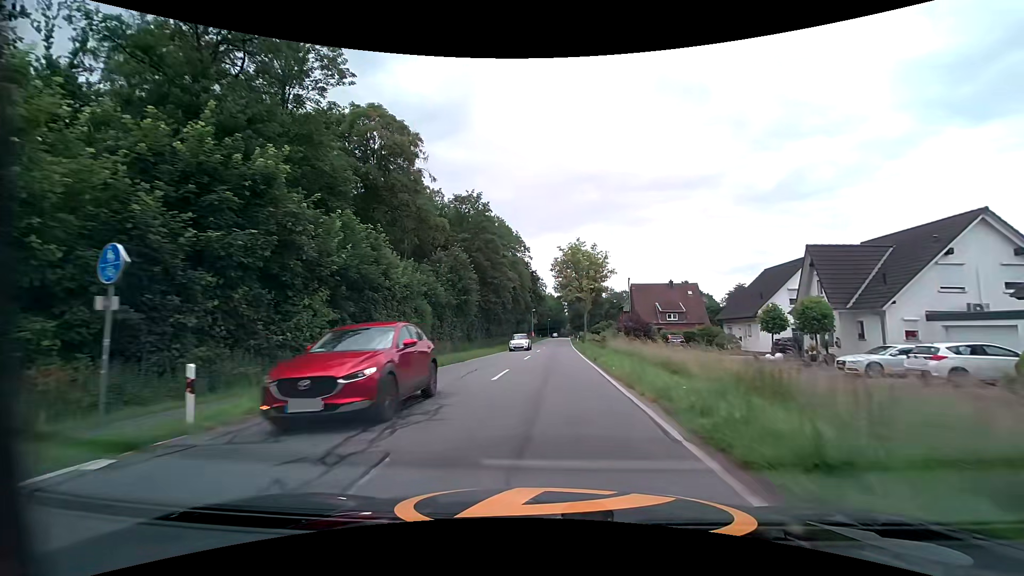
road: tertiary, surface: asphalt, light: Day
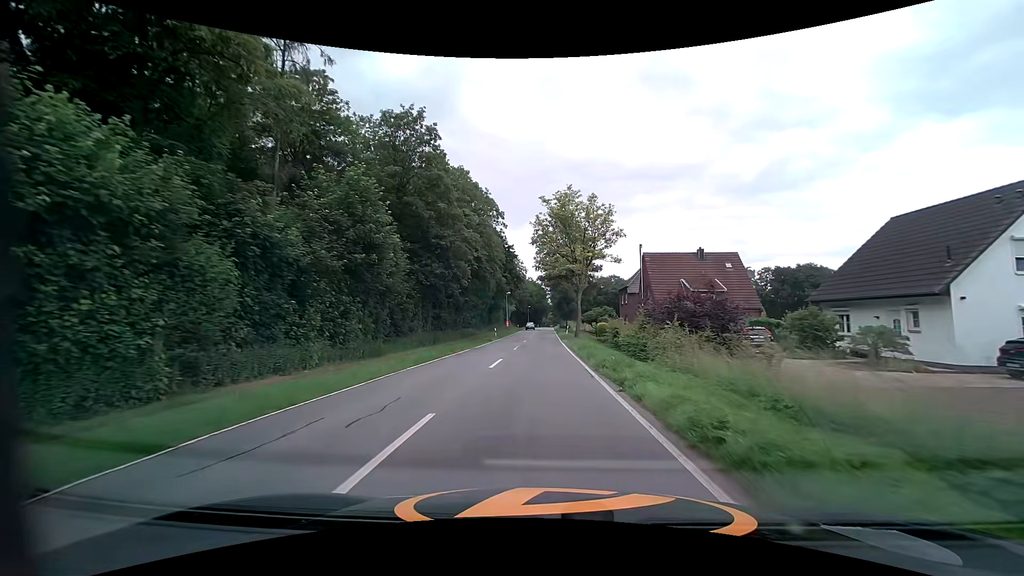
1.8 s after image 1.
(+0.5, +21.9) m; +2°
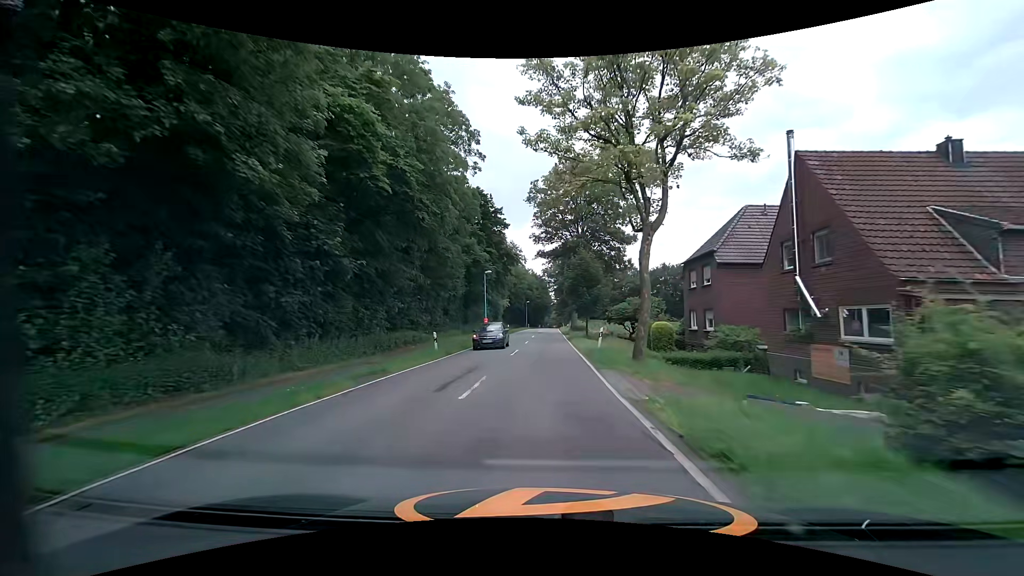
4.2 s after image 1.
(-0.2, +30.3) m; 0°
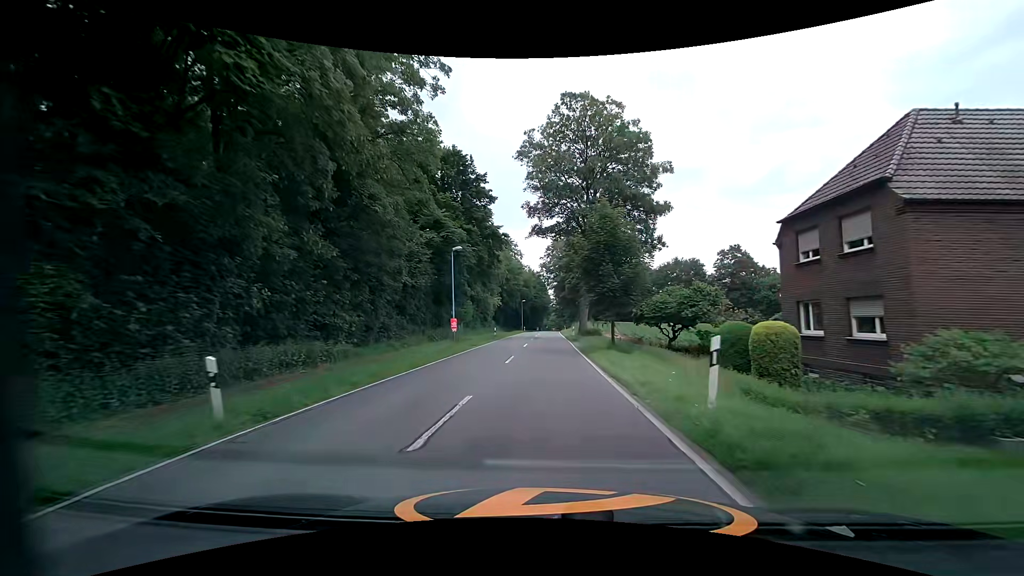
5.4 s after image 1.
(-0.1, +15.6) m; -1°
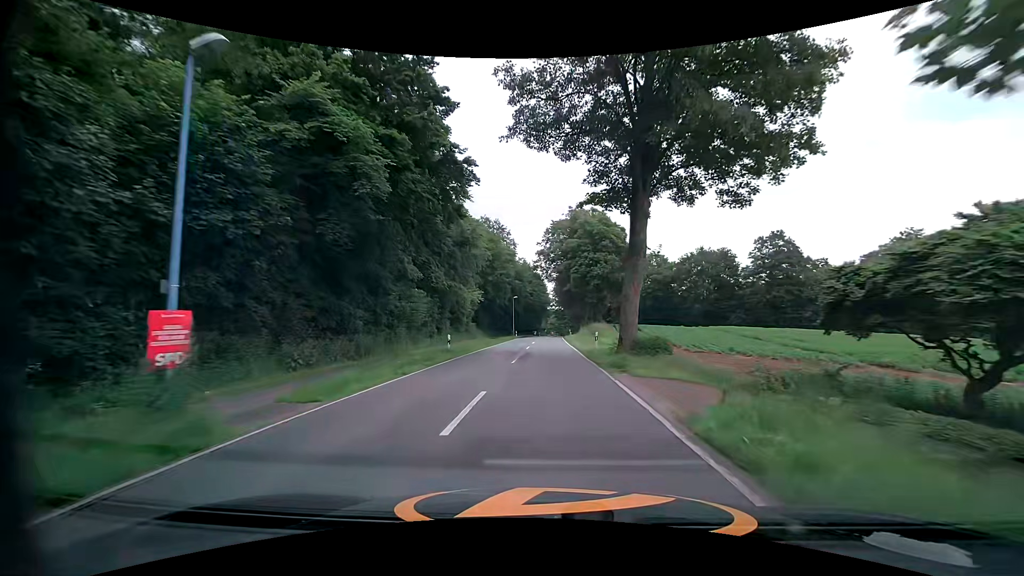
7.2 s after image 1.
(+0.2, +23.0) m; 0°
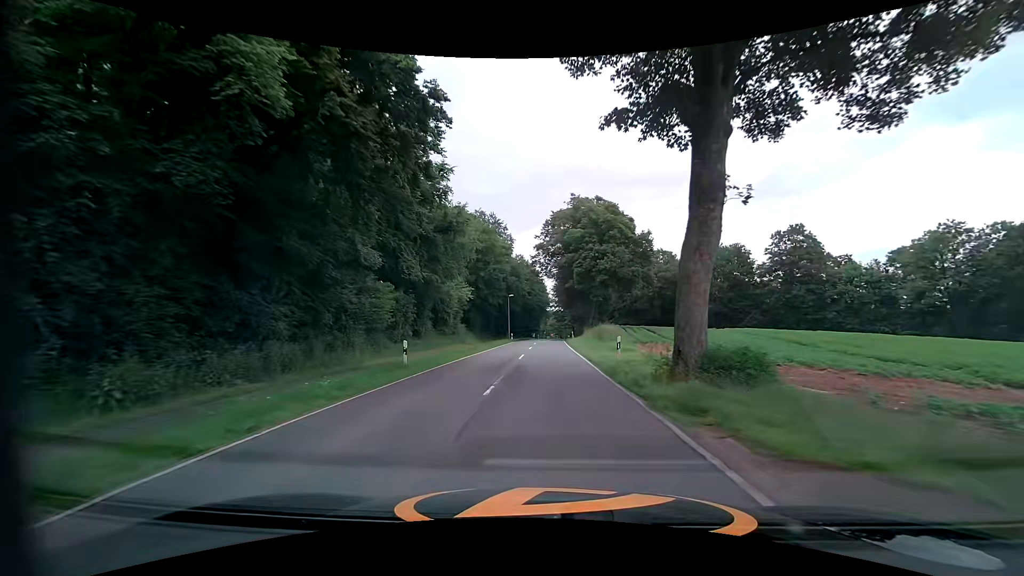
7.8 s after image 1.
(+0.1, +8.0) m; +1°
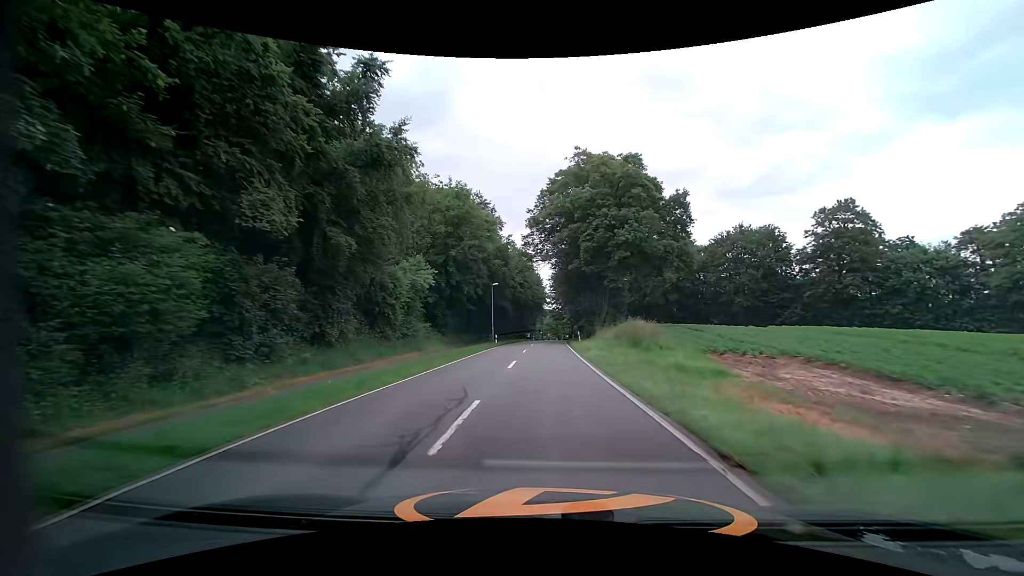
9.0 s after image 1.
(+0.1, +16.7) m; +1°
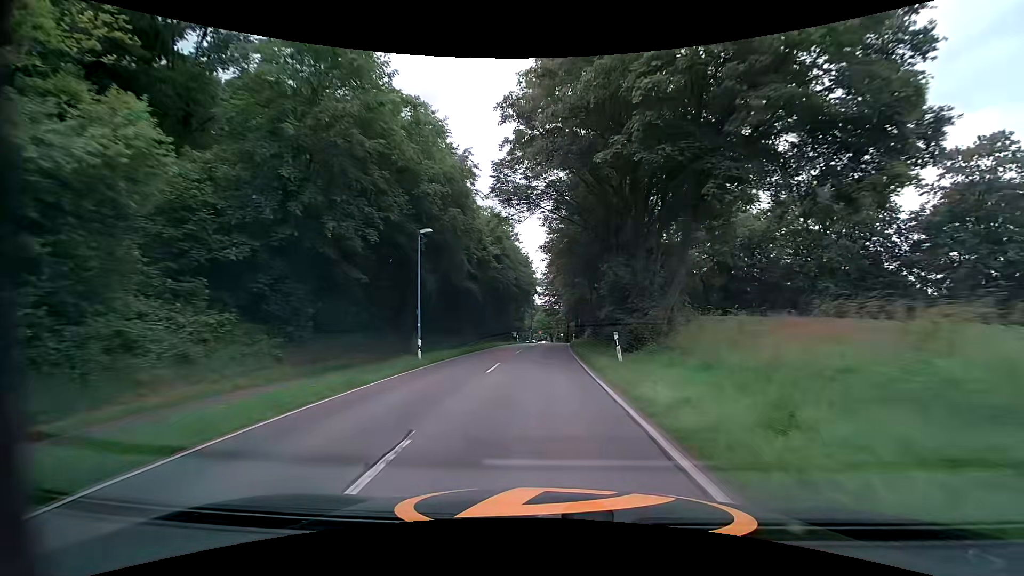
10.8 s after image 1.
(+0.1, +26.7) m; 0°
